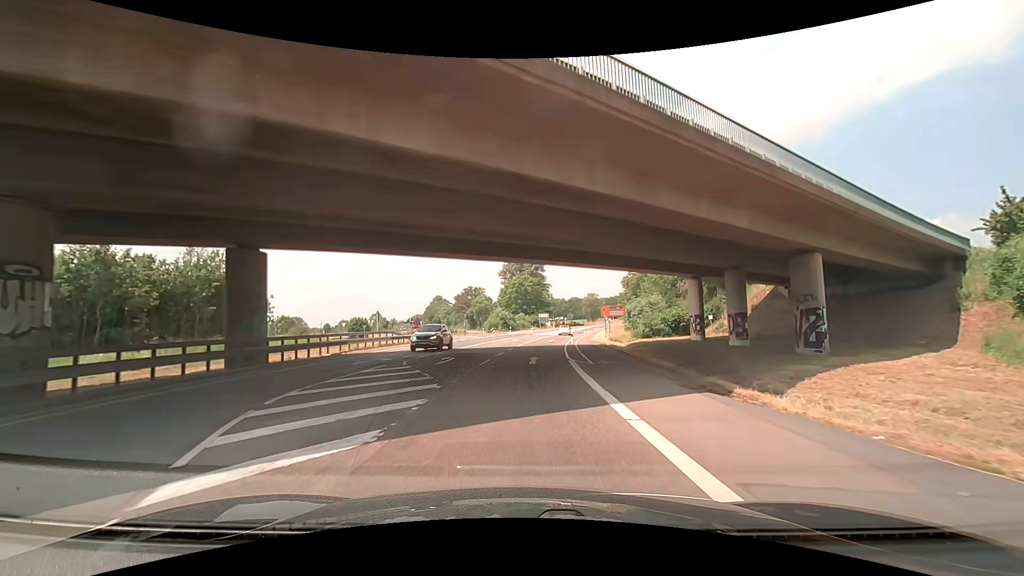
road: secondary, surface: asphalt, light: Day
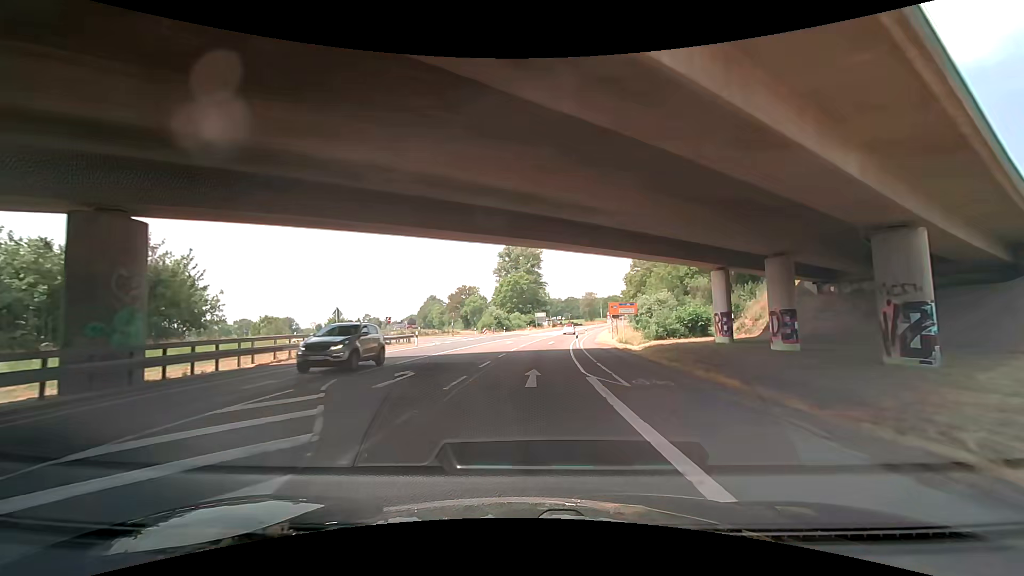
(+0.1, +7.6) m; +1°
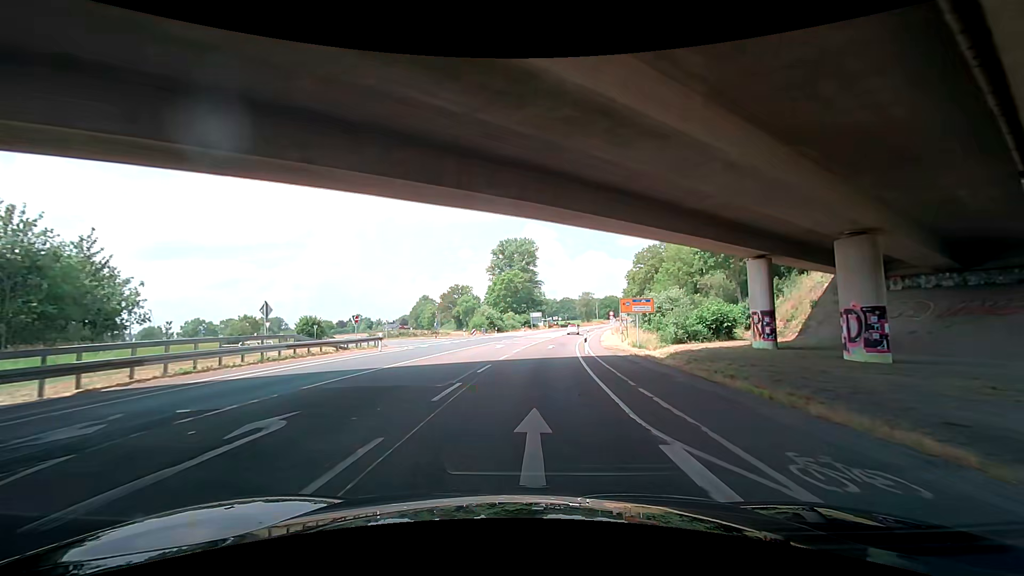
(+0.1, +8.1) m; +1°
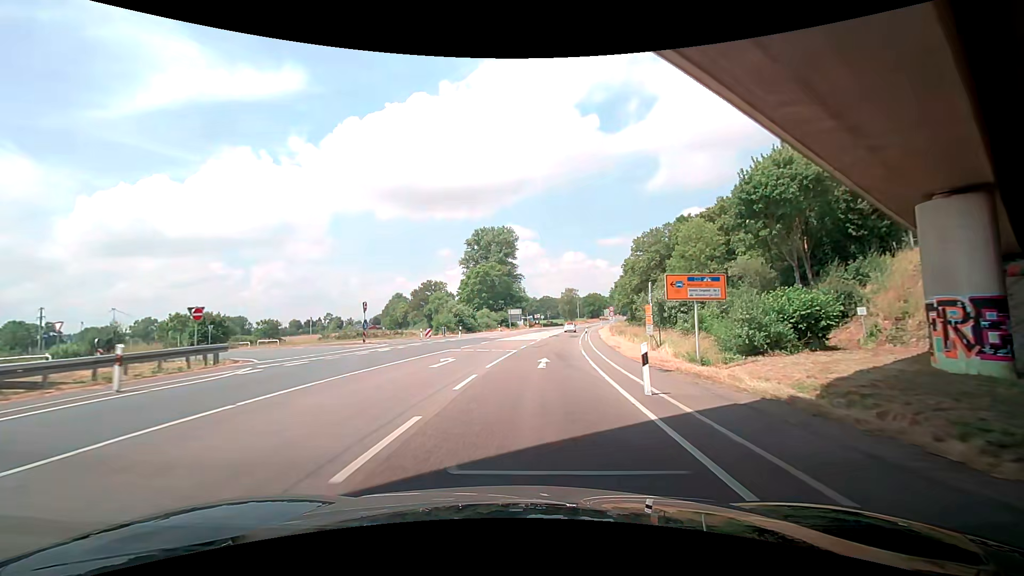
(+0.3, +17.4) m; +2°
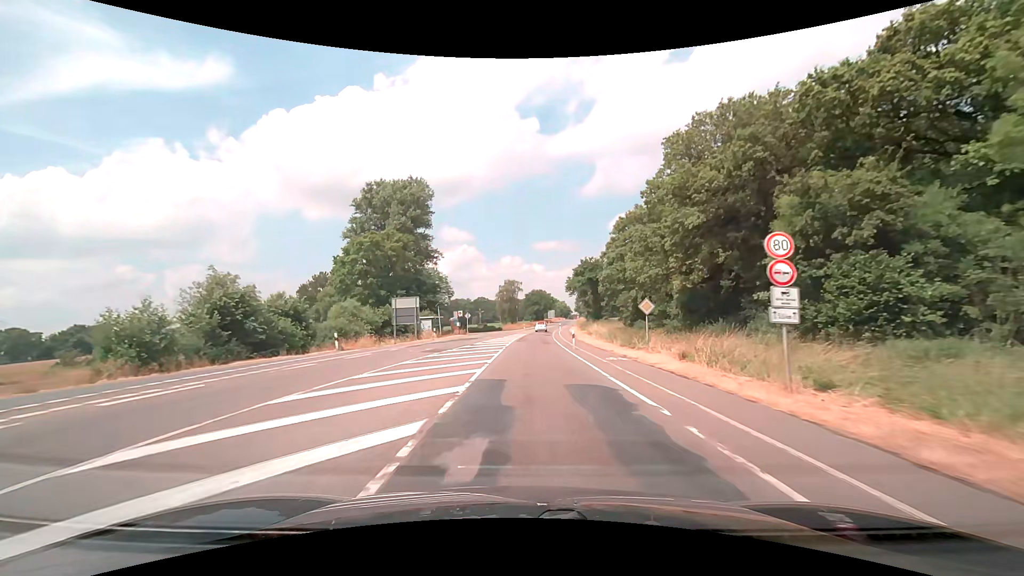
(+2.9, +49.1) m; +7°
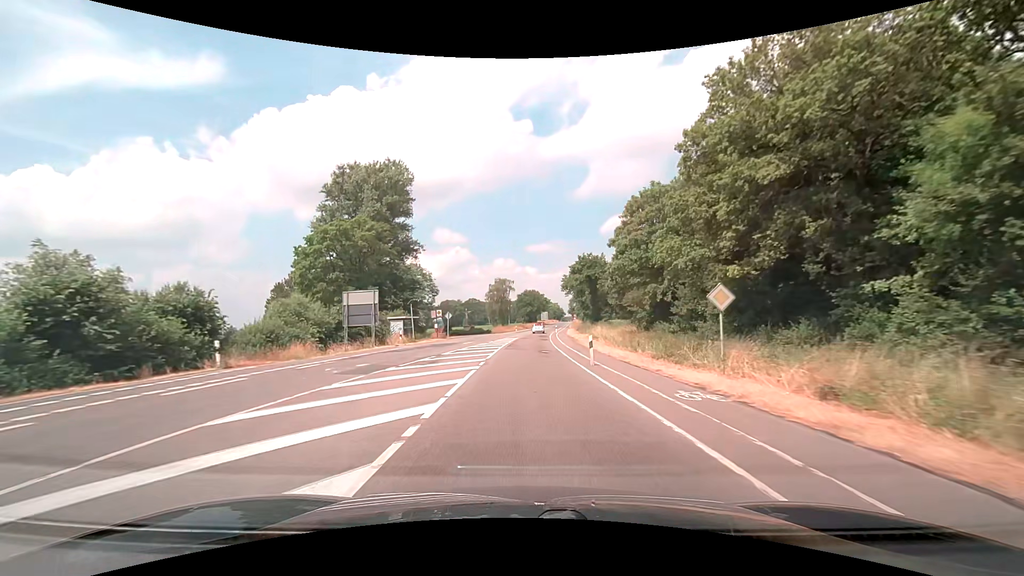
(+0.1, +10.4) m; +1°
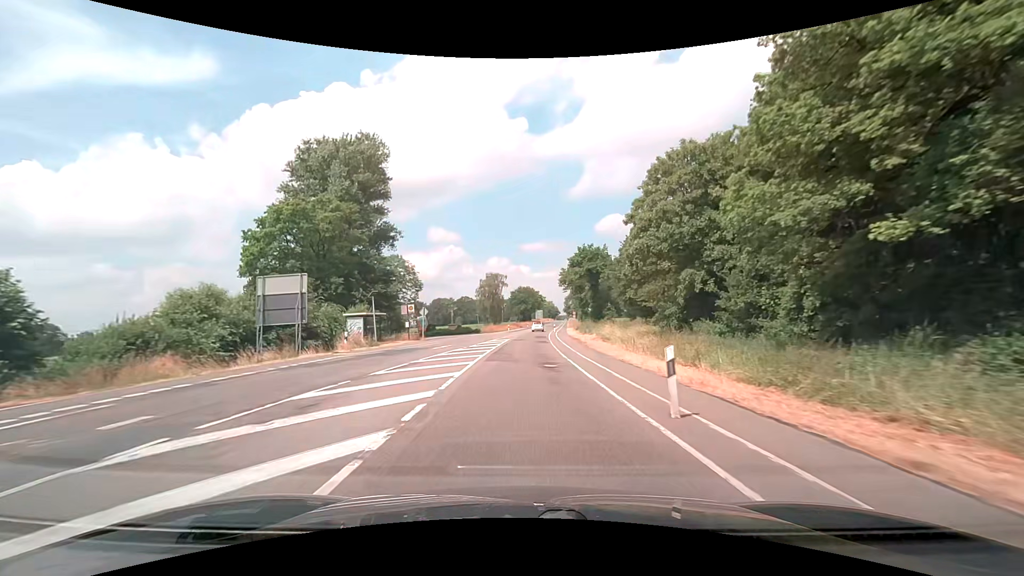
(0.0, +10.5) m; 0°
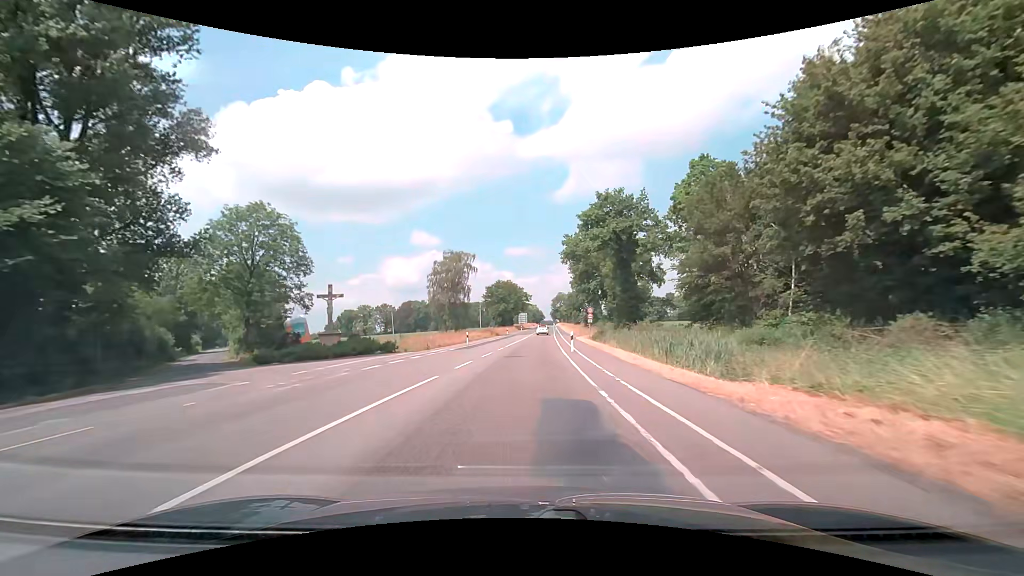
(+0.7, +42.4) m; +2°
(0, +10) (0, +20) (0, +30) (+1, +40) (+1, +50) (+2, +60) (+2, +70) (+3, +80) (+3, +90) (+4, +100) m
